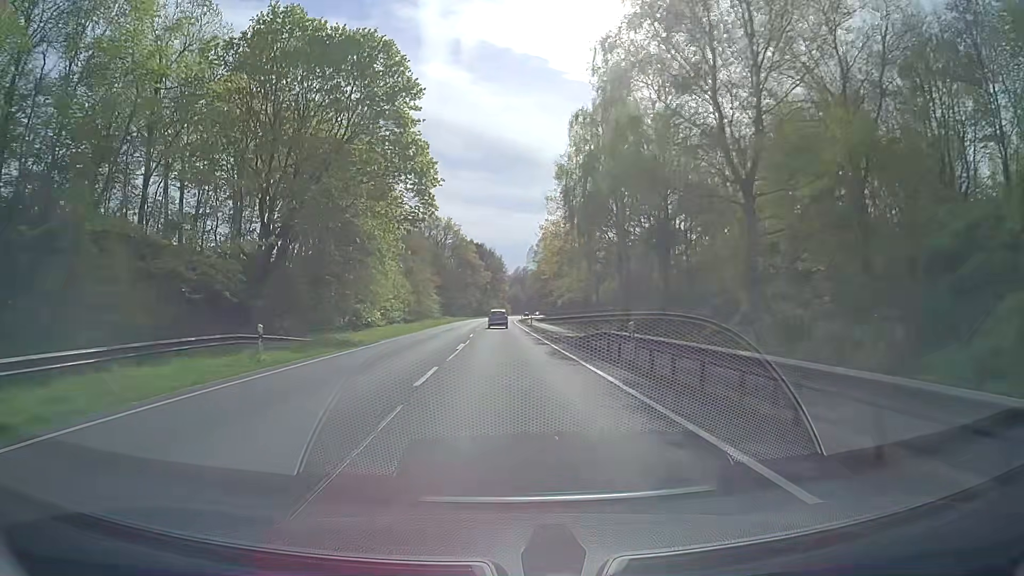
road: primary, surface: asphalt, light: Day
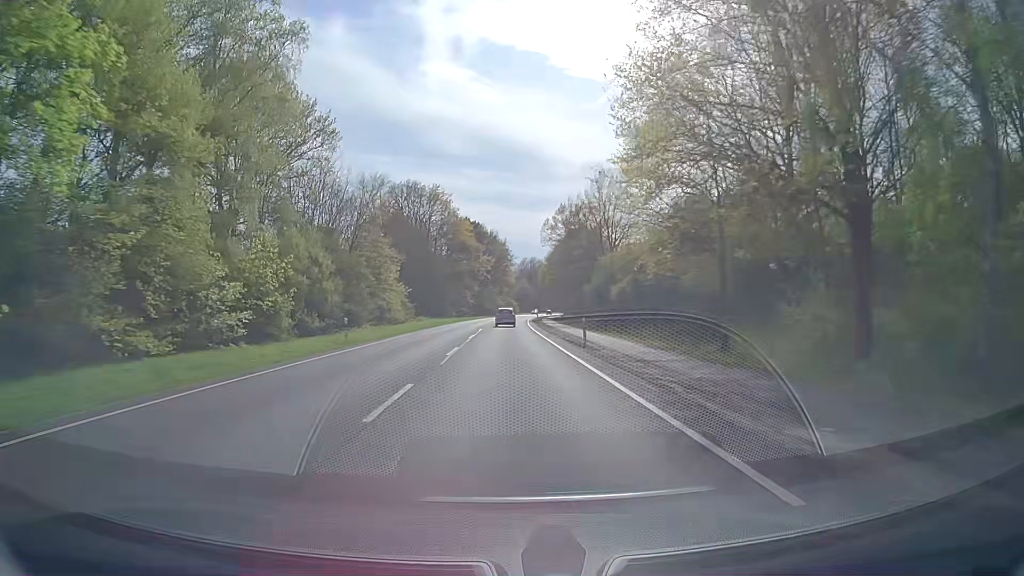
(-0.4, +40.5) m; 0°
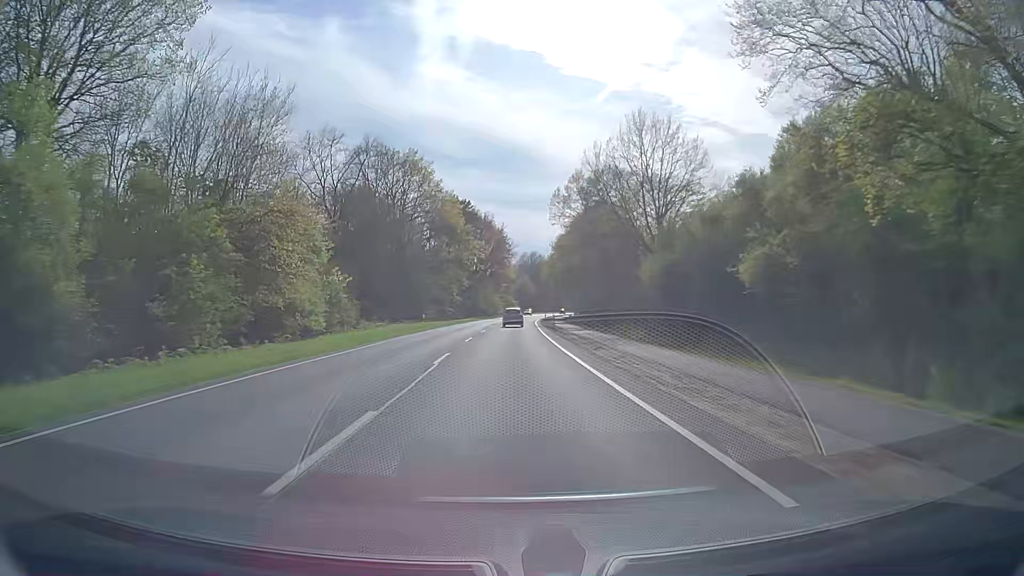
(-0.1, +27.4) m; 0°
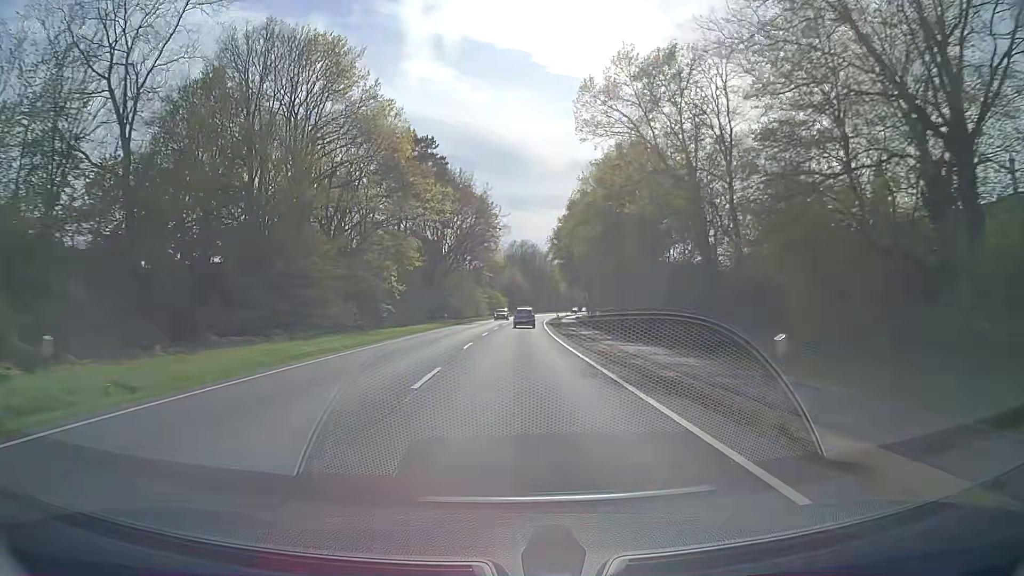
(0.0, +41.8) m; +1°
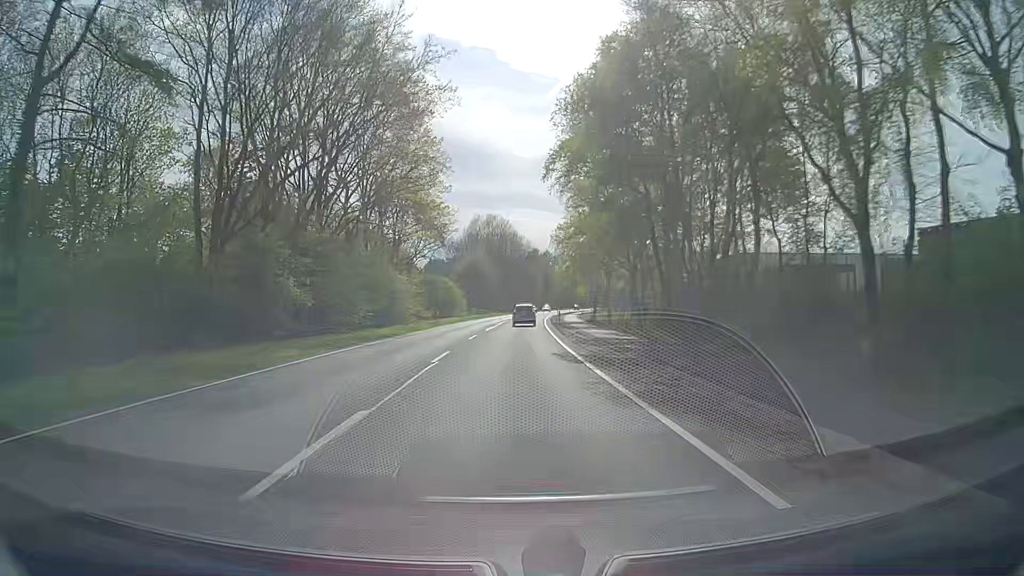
(+1.4, +54.9) m; +3°
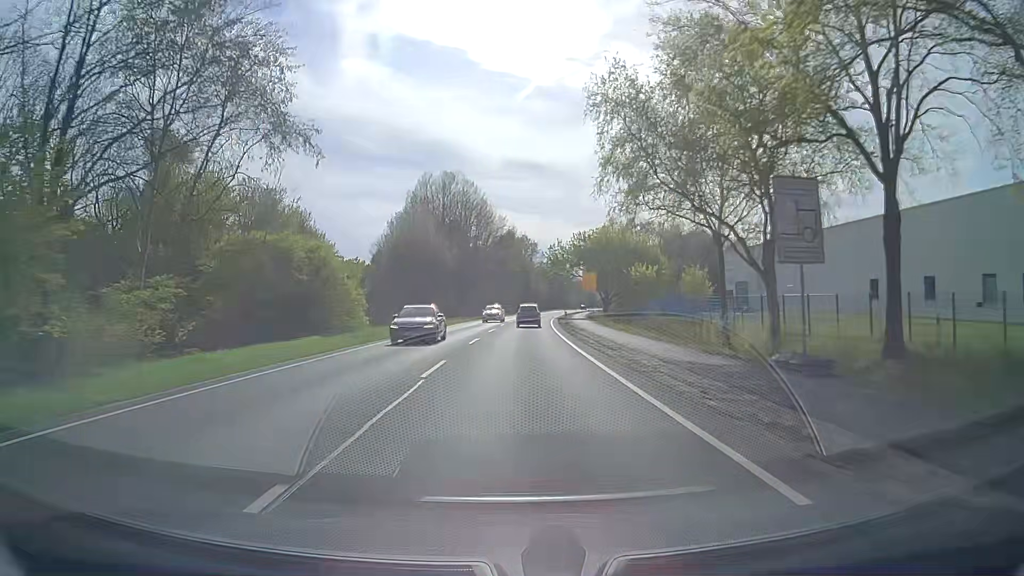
(+1.1, +51.4) m; +3°
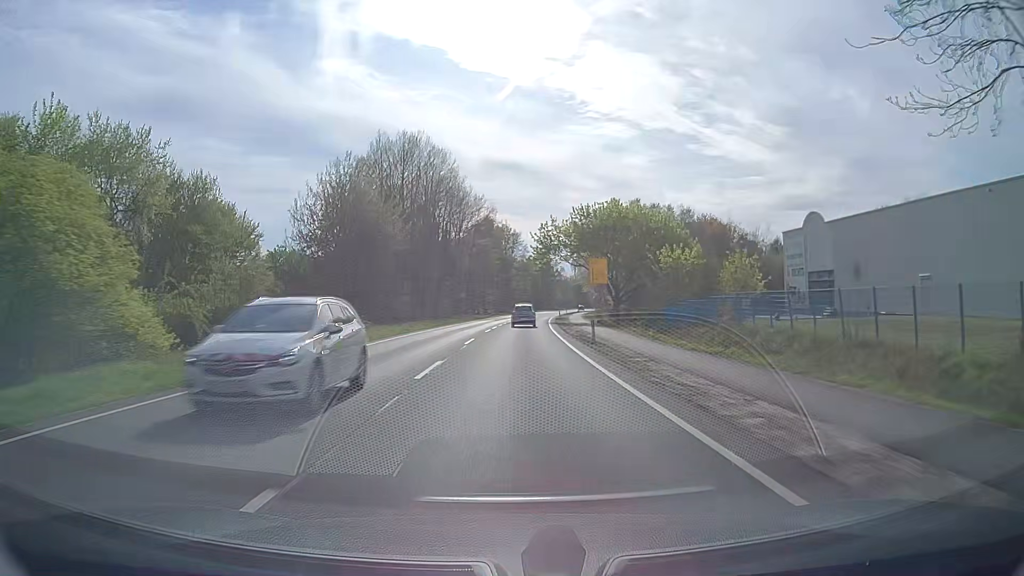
(+0.3, +24.3) m; +2°
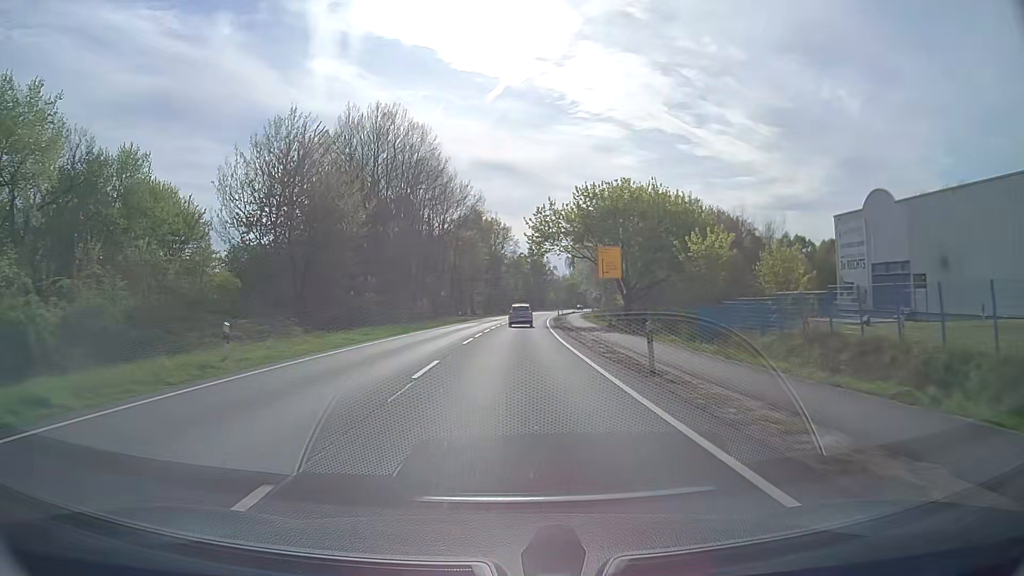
(0.0, +11.8) m; 0°
(0, +10) (0, +20) (+1, +30) (+1, +40) (+1, +50) (+2, +60) (+3, +70) (+4, +80) (+4, +90) (+5, +100) m
